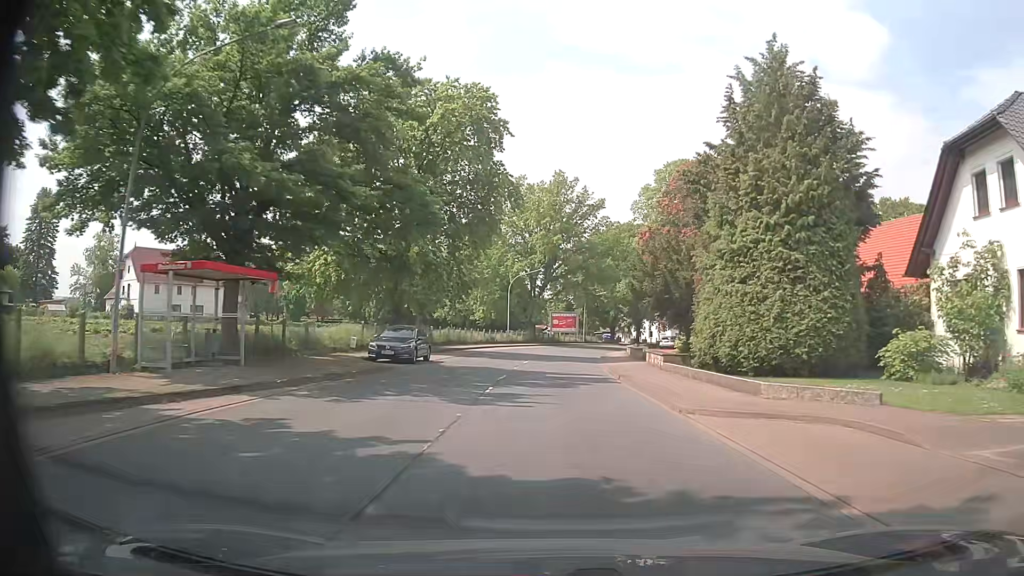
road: primary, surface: asphalt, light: Day
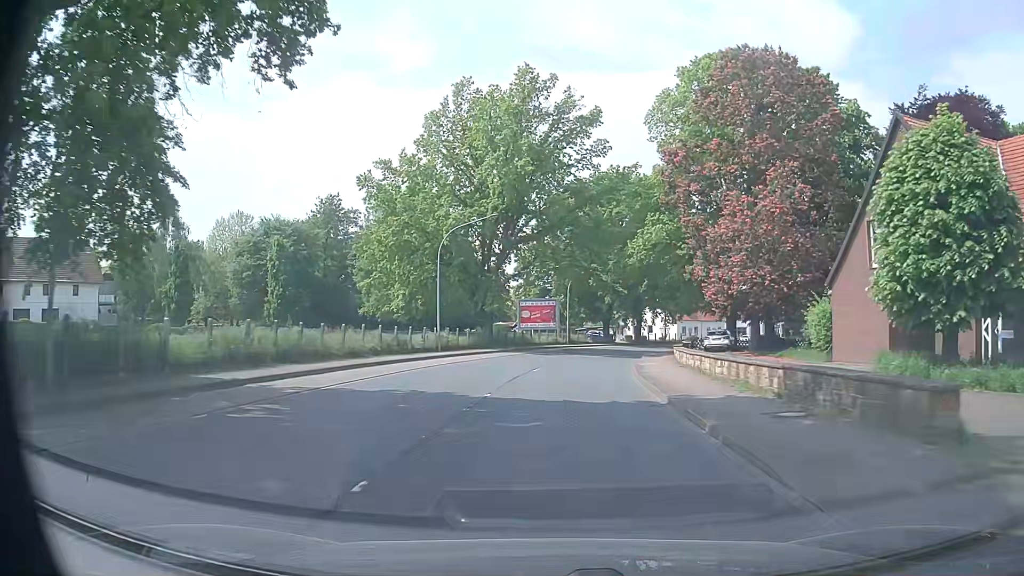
(+0.4, +32.4) m; +2°
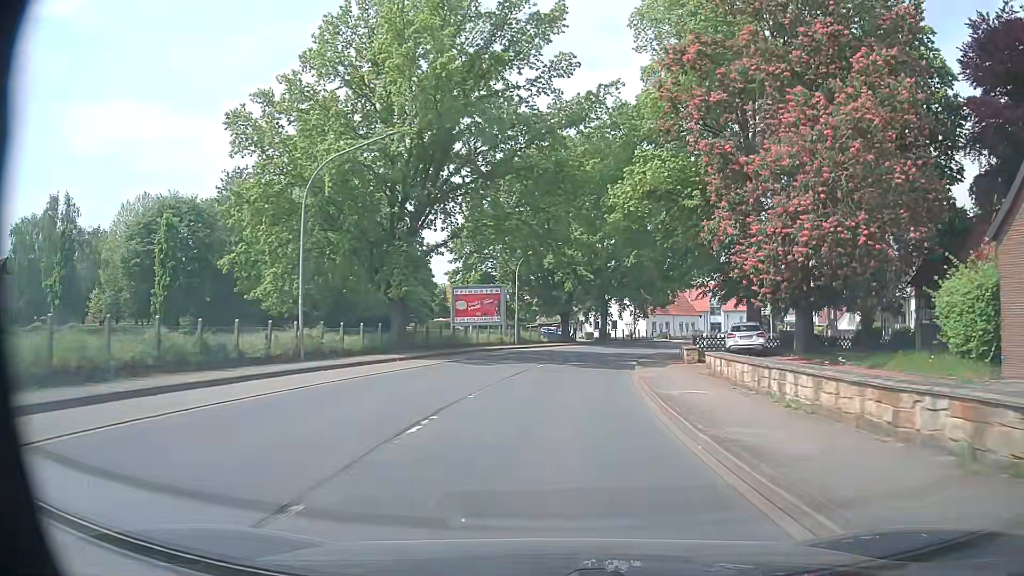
(+0.6, +16.2) m; +4°
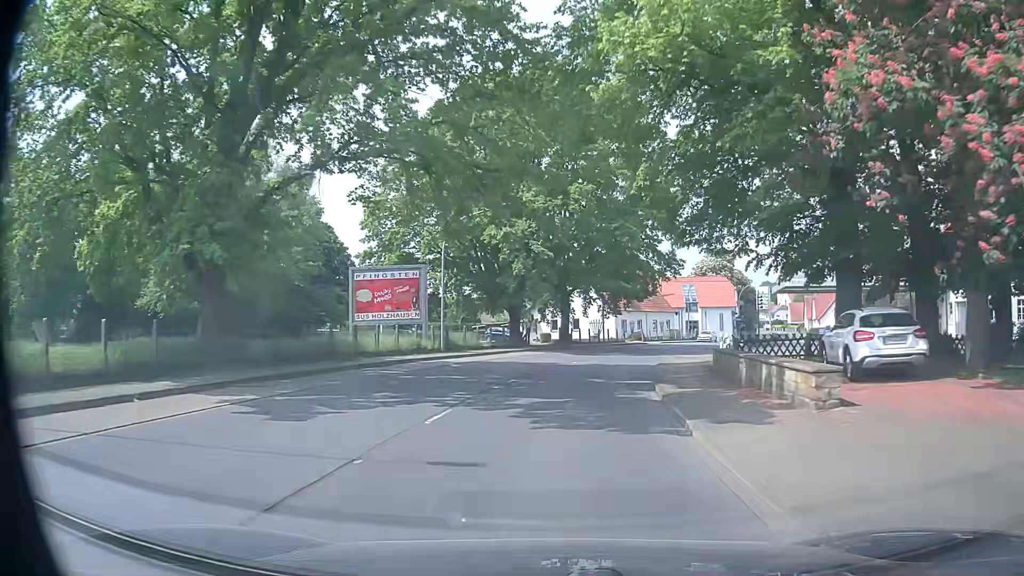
(+0.7, +16.2) m; +4°
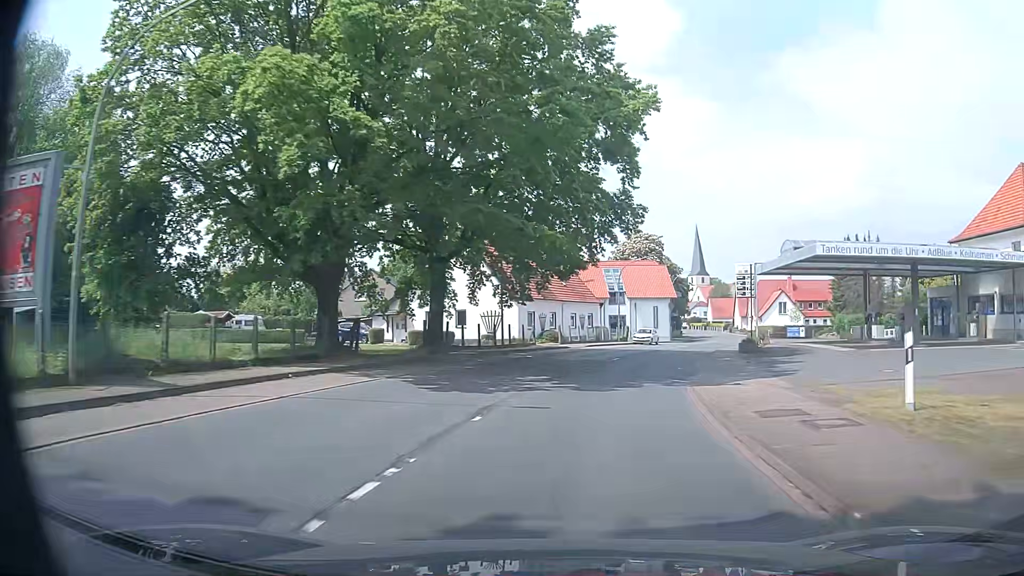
(+1.6, +24.3) m; +9°
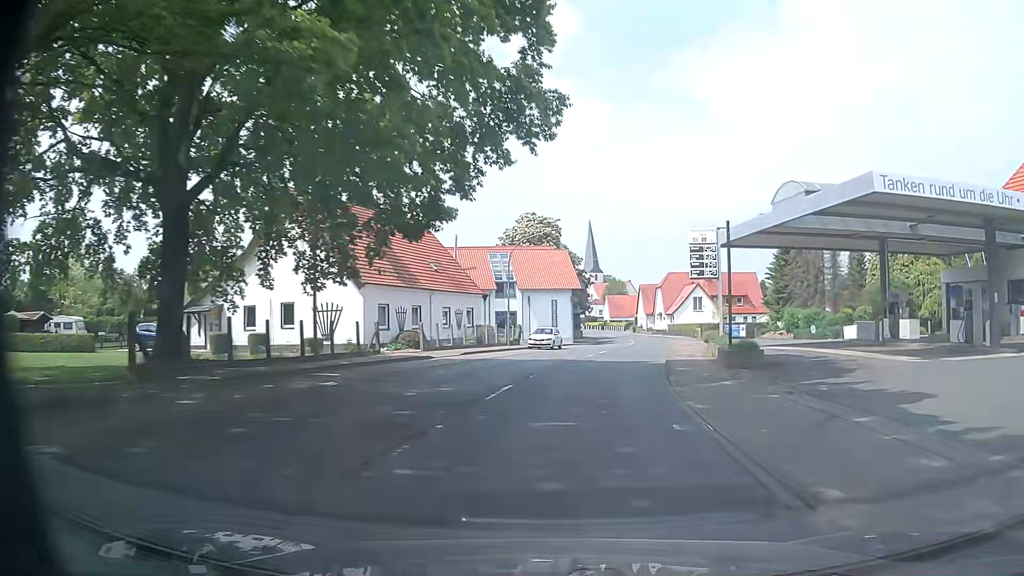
(+1.2, +16.2) m; +10°
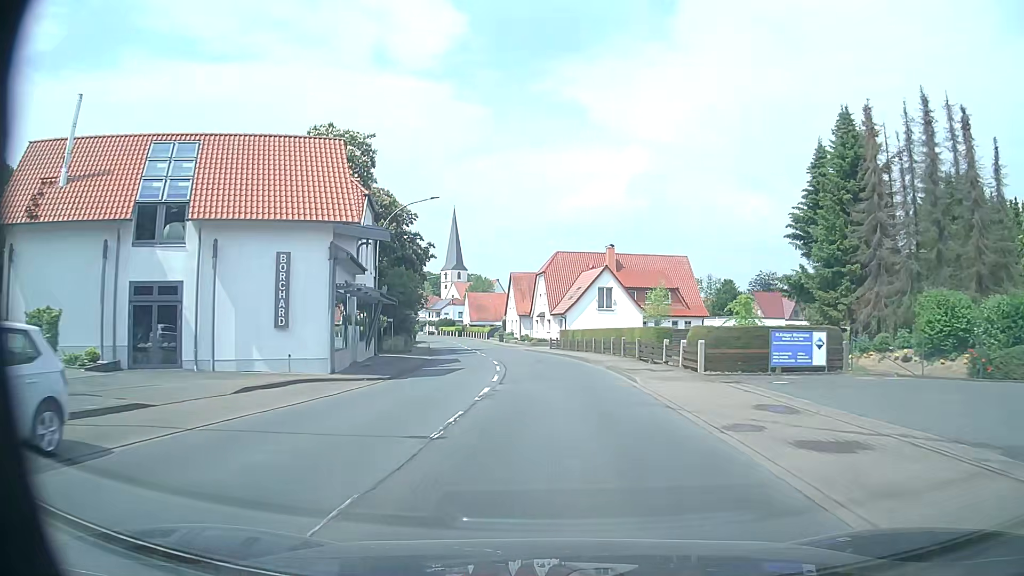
(+4.4, +40.2) m; +11°
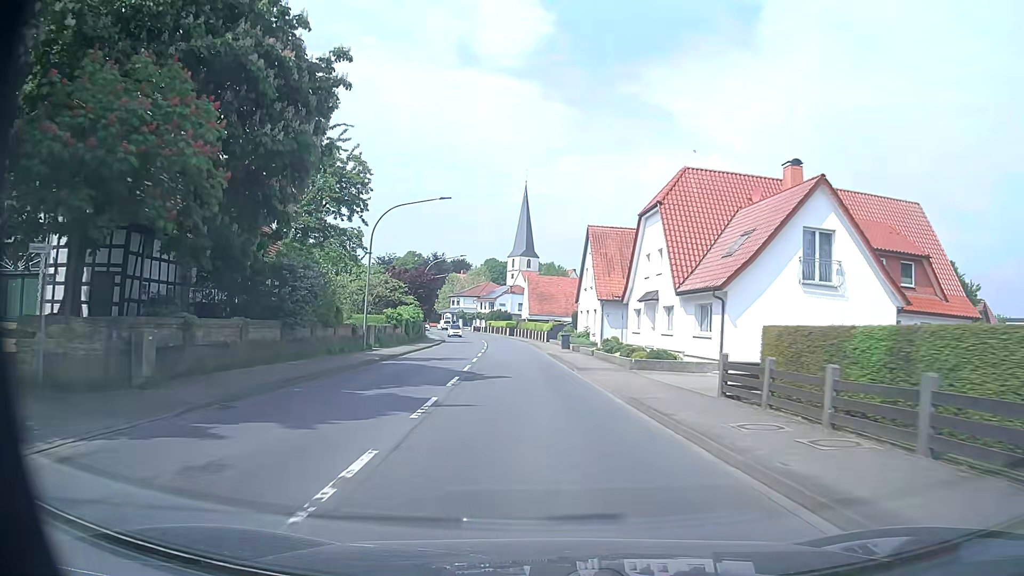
(-1.5, +40.4) m; -6°
(0, +10) (-1, +20) (-1, +30) (-2, +40) (-3, +50) (-4, +60) (-6, +70) (-7, +80) (-10, +89) (-13, +99) m
